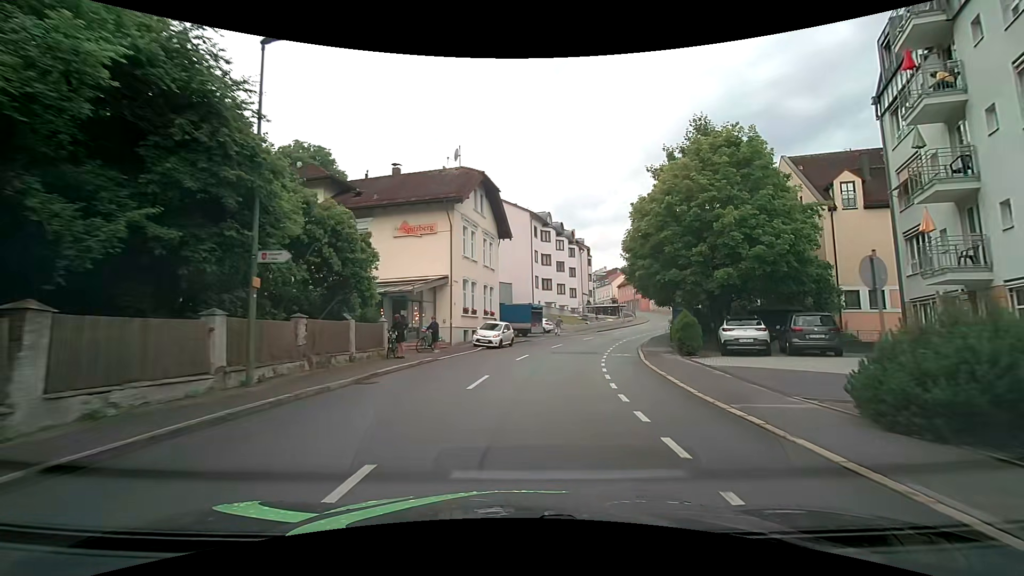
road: tertiary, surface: asphalt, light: Day
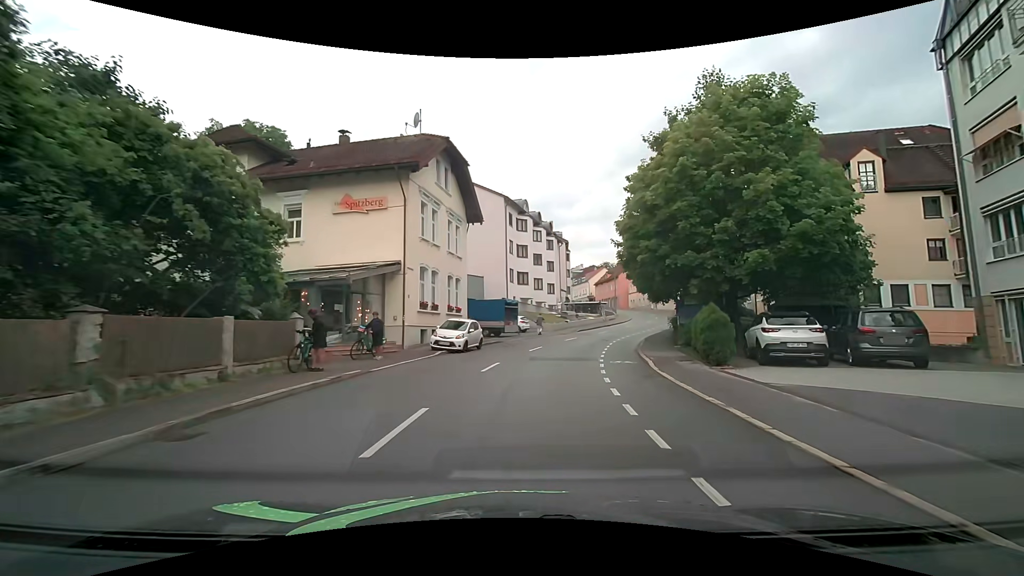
(+0.1, +5.7) m; +2°
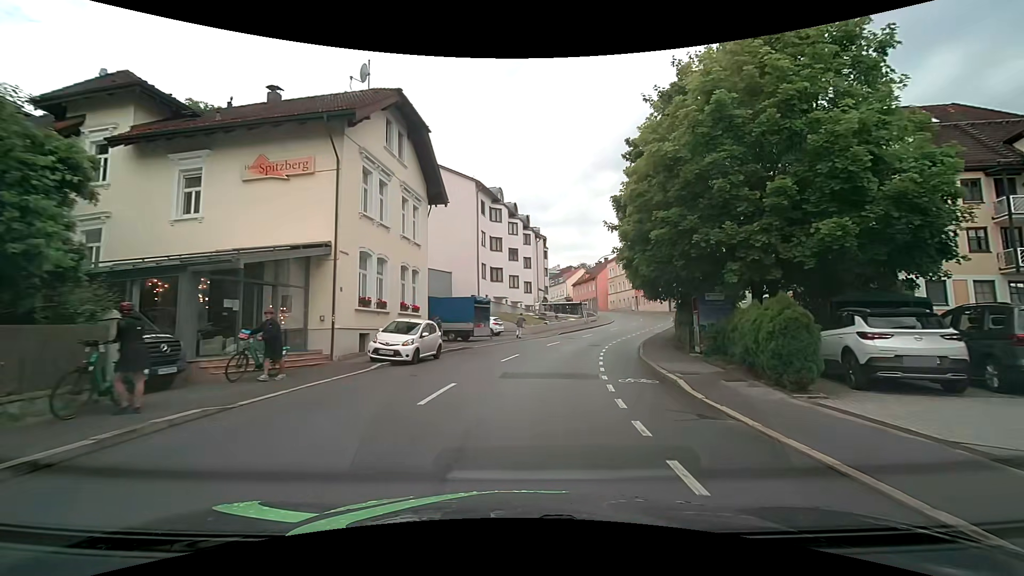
(+0.2, +5.7) m; +3°
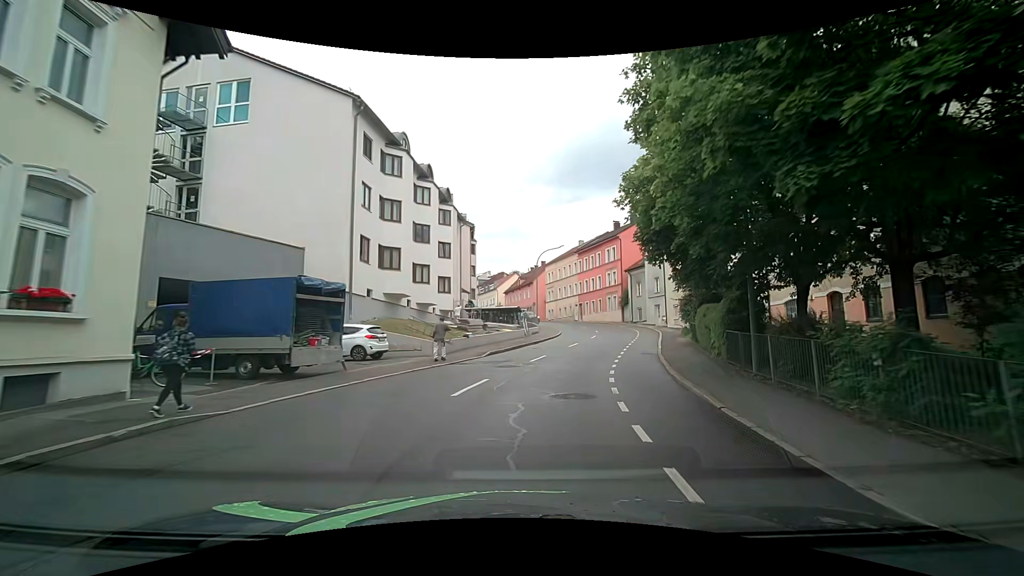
(+1.1, +16.3) m; +7°
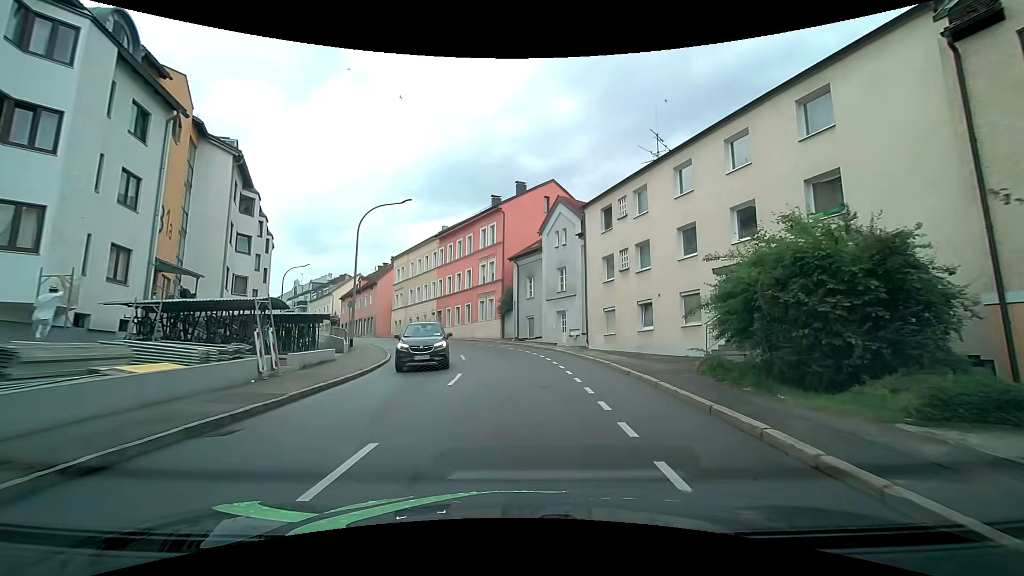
(+3.4, +23.8) m; +16°
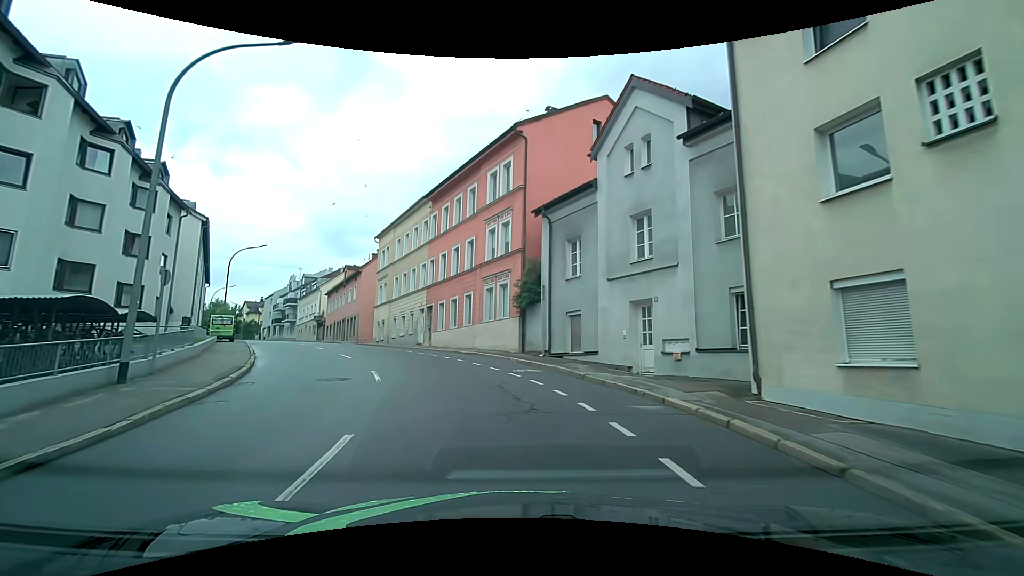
(0.0, +17.8) m; -2°
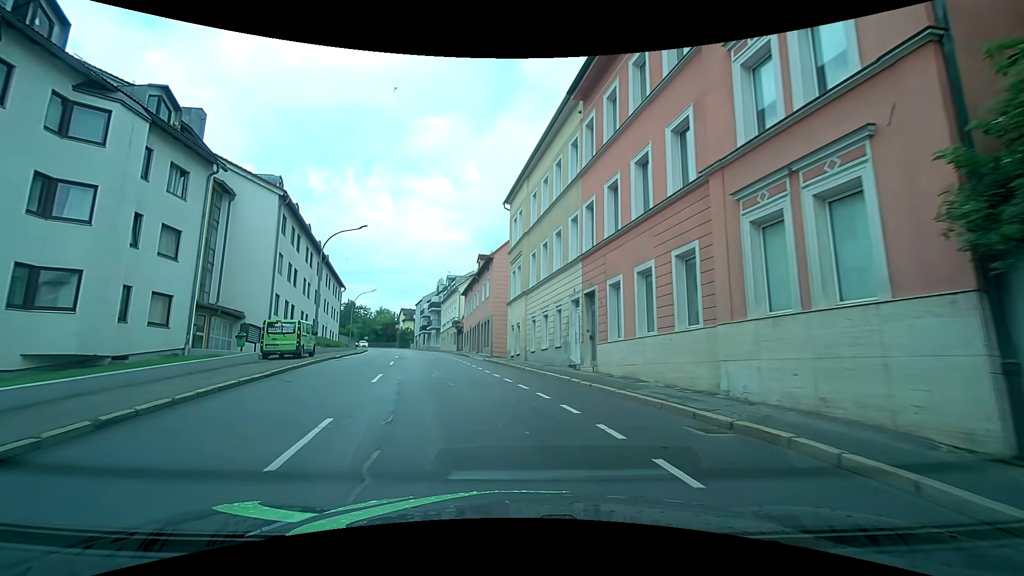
(-2.5, +17.1) m; -18°
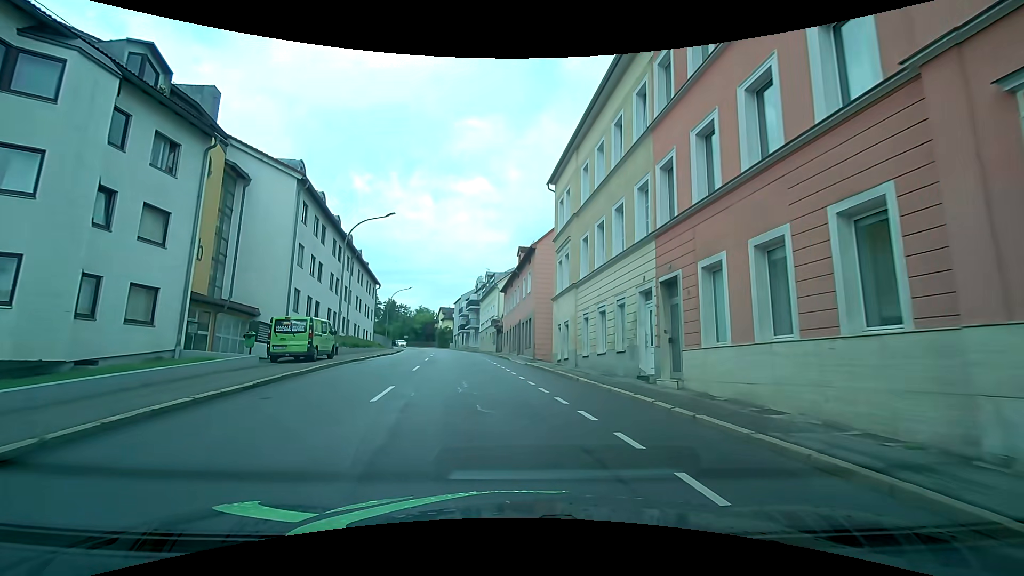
(-0.2, +4.3) m; -5°
(0, +10) (-1, +20) (-3, +30) (-4, +40) (-6, +50) (-8, +59) (-10, +69) (-12, +79) (-14, +89) (-17, +98) m
